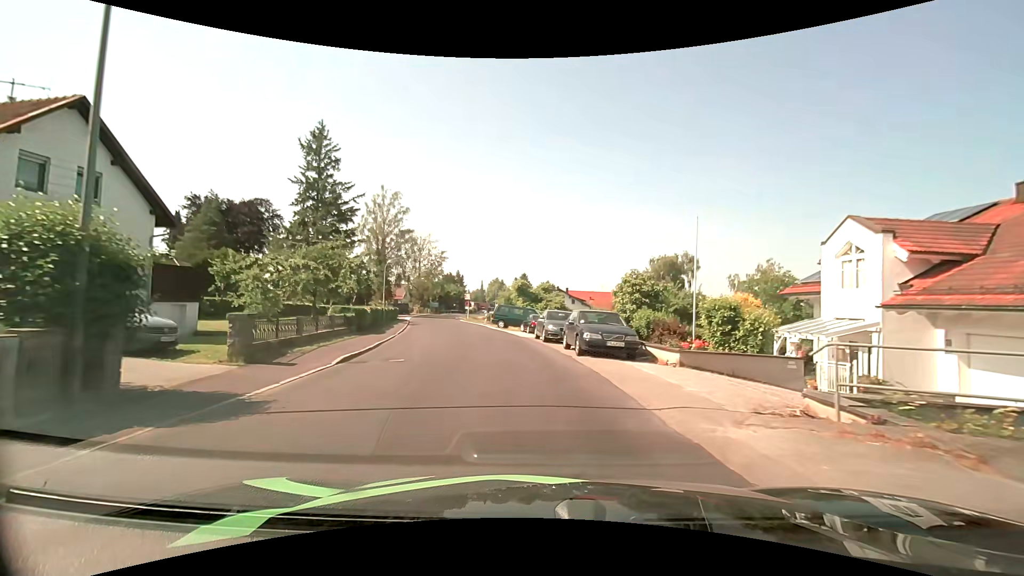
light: Day
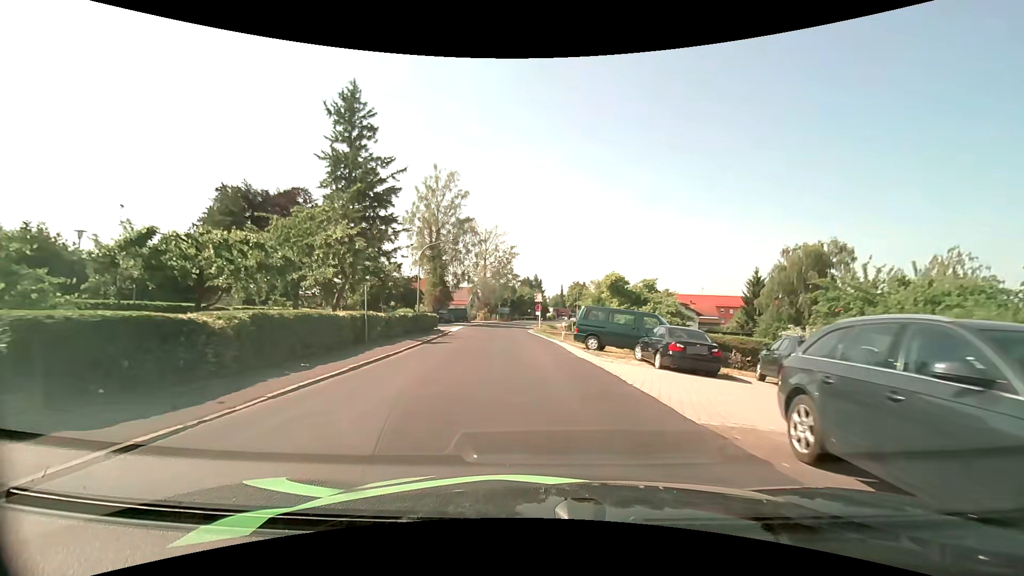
(-1.6, +18.8) m; -9°
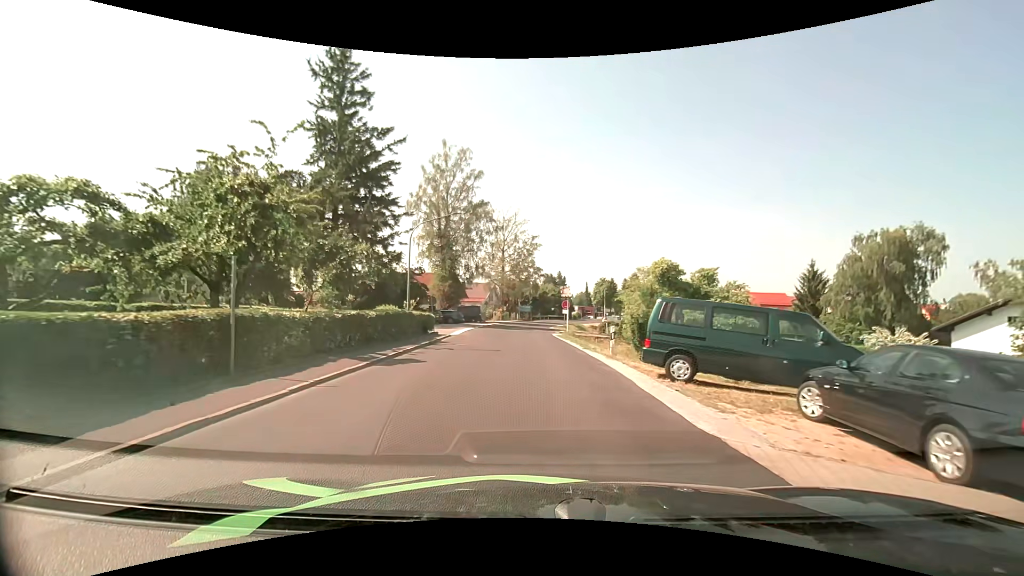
(-0.3, +9.9) m; -3°
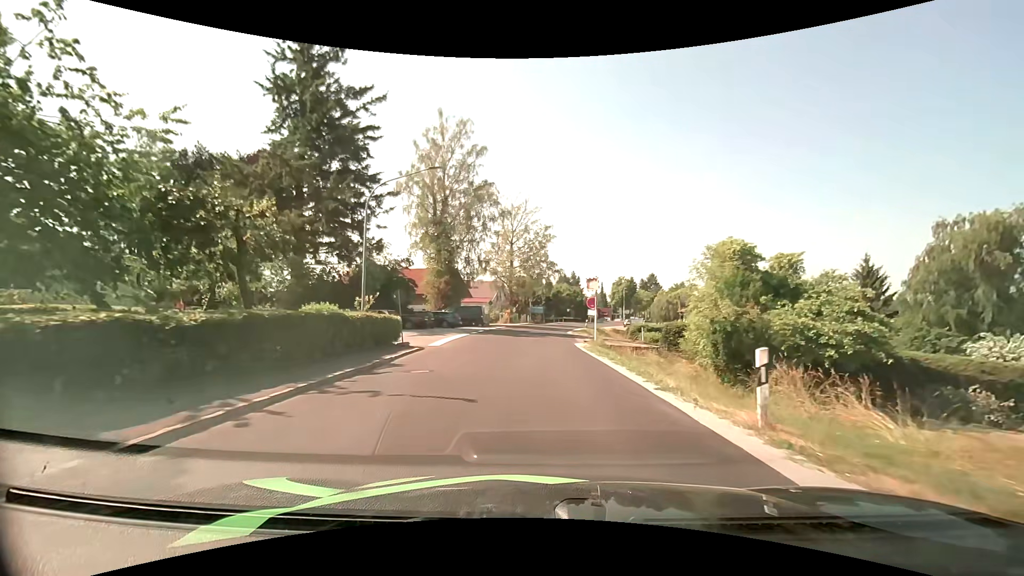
(-0.2, +10.1) m; -1°
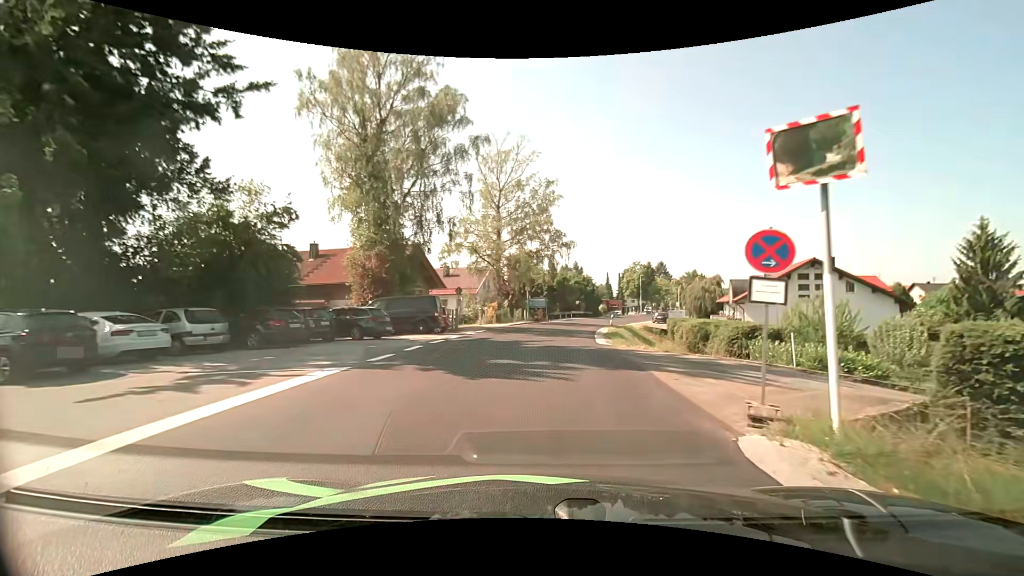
(-0.2, +20.7) m; 0°
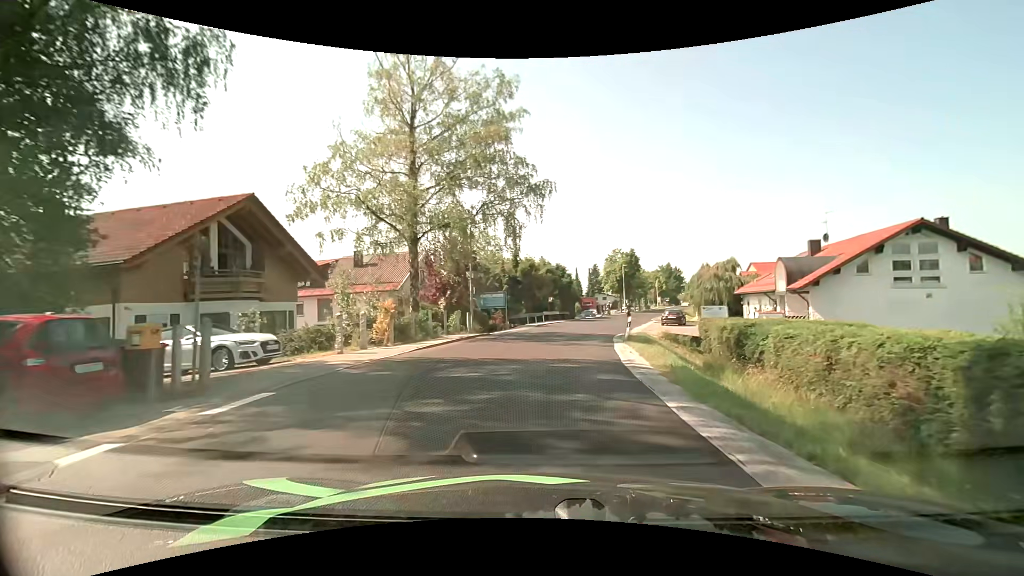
(+0.6, +20.8) m; +5°
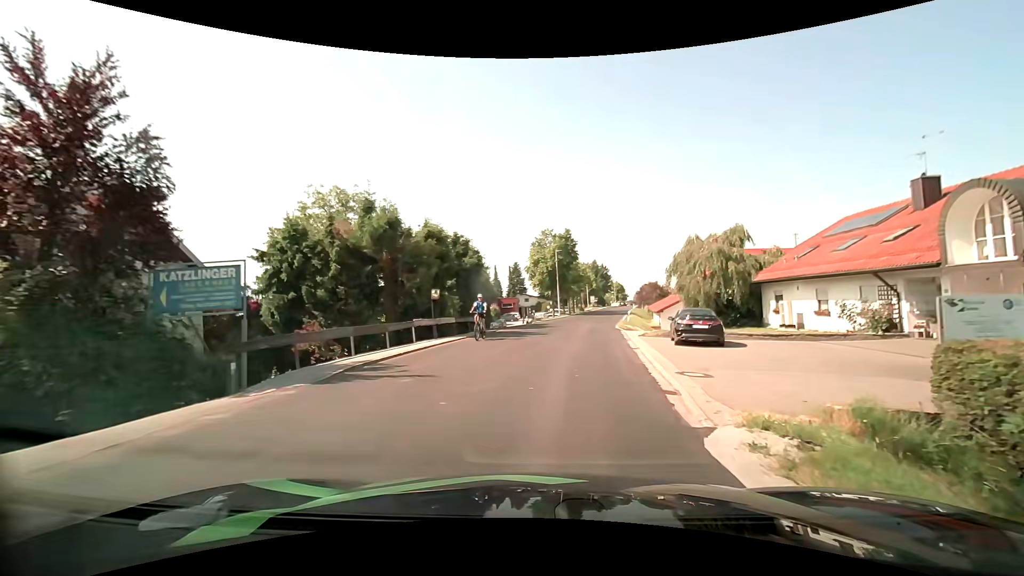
(+1.7, +25.6) m; +8°
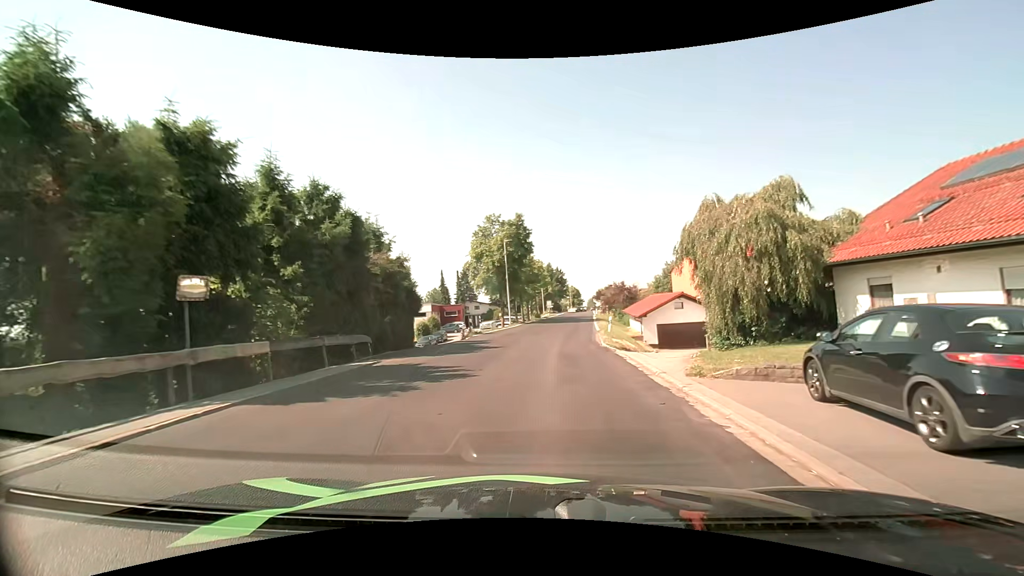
(+0.7, +14.7) m; +5°
(0, +10) (+1, +20) (+2, +30) (+3, +40) (+4, +50) (+5, +60) (+6, +70) (+7, +80) (+8, +90) (+9, +100) m
